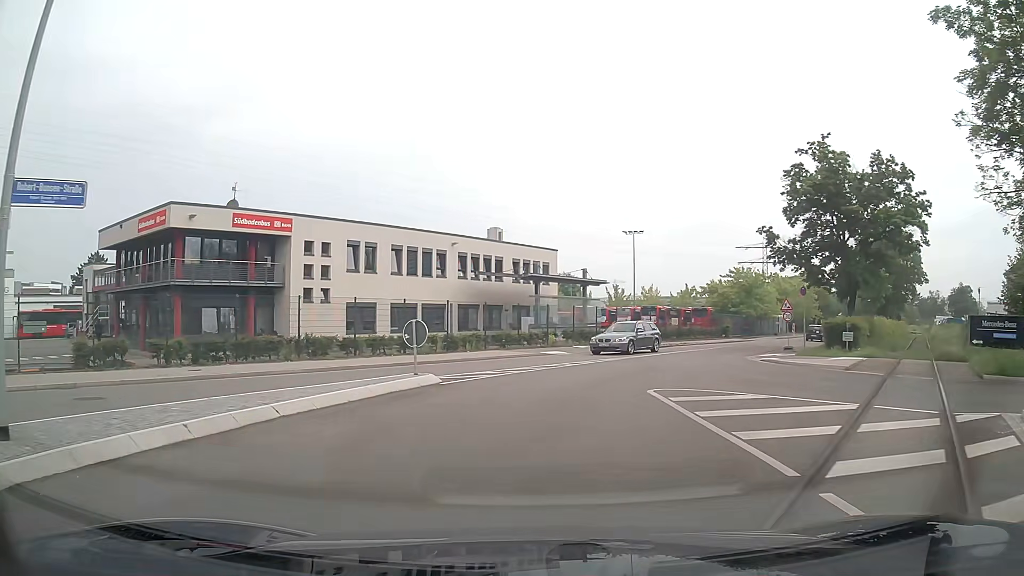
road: unclassified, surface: asphalt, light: Day
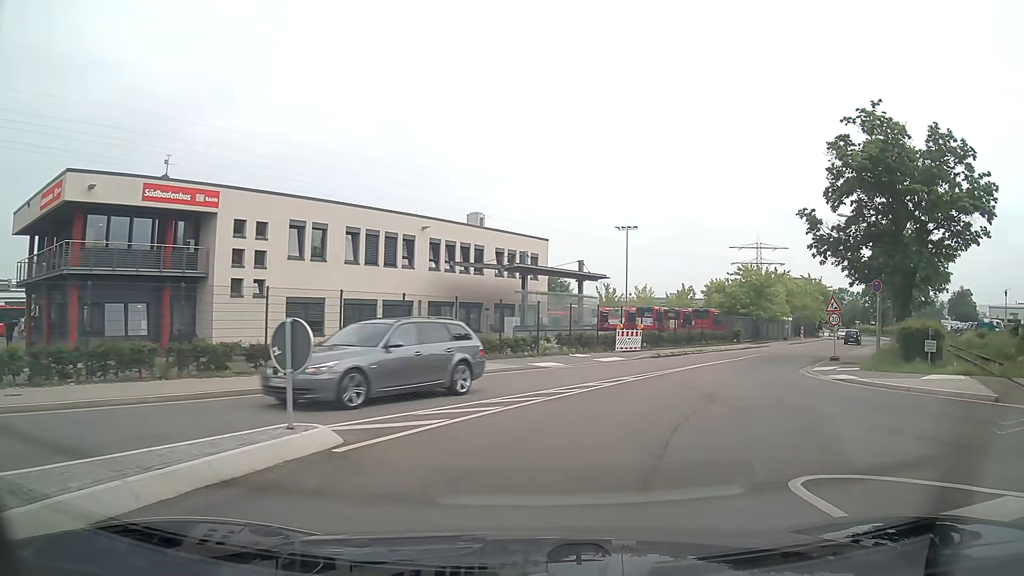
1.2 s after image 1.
(-0.1, +7.8) m; +1°
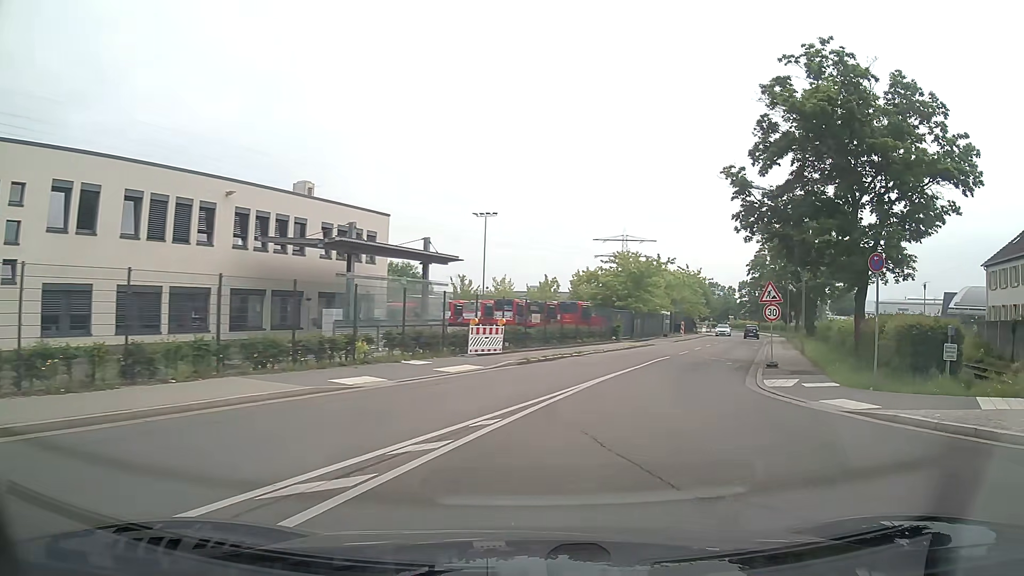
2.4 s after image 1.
(+0.9, +8.5) m; +12°
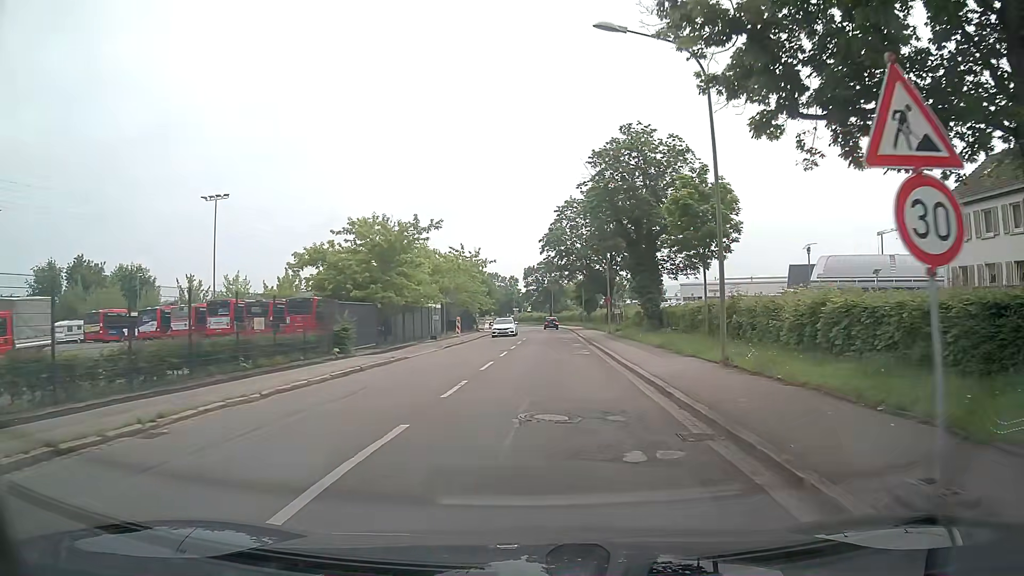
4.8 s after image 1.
(+3.9, +19.1) m; +19°
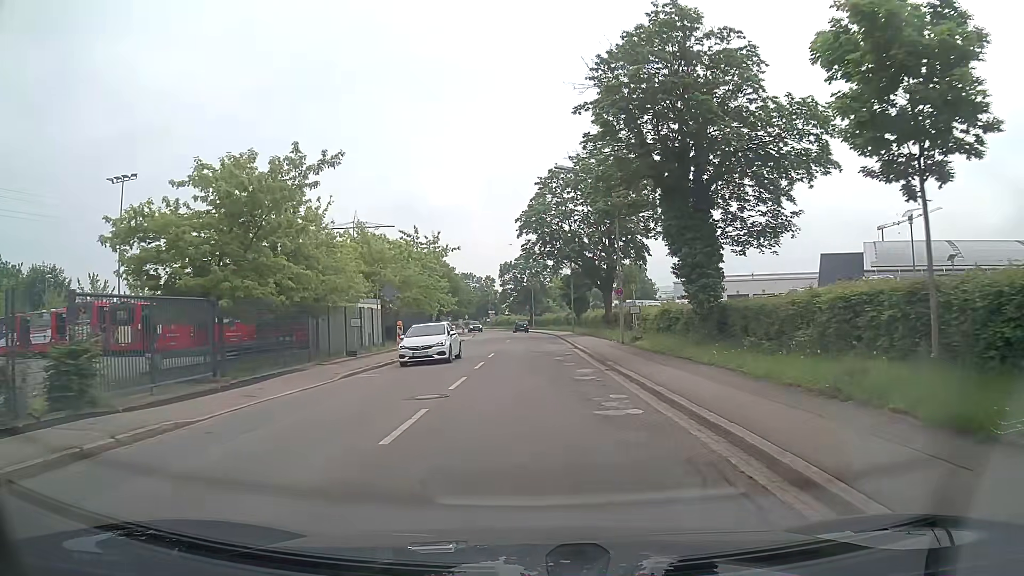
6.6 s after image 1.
(+0.2, +16.3) m; +2°
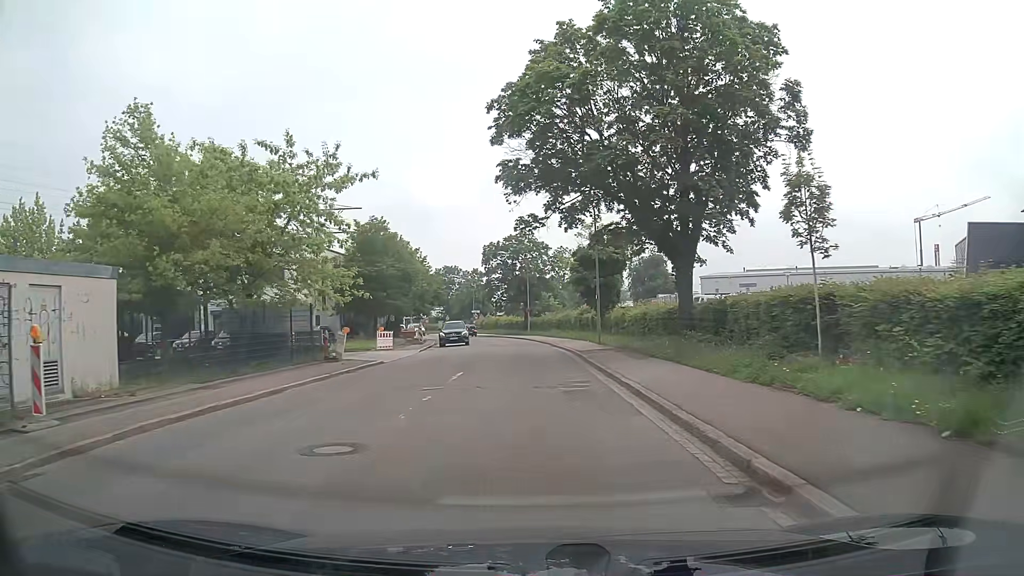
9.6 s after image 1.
(+0.1, +28.3) m; -1°
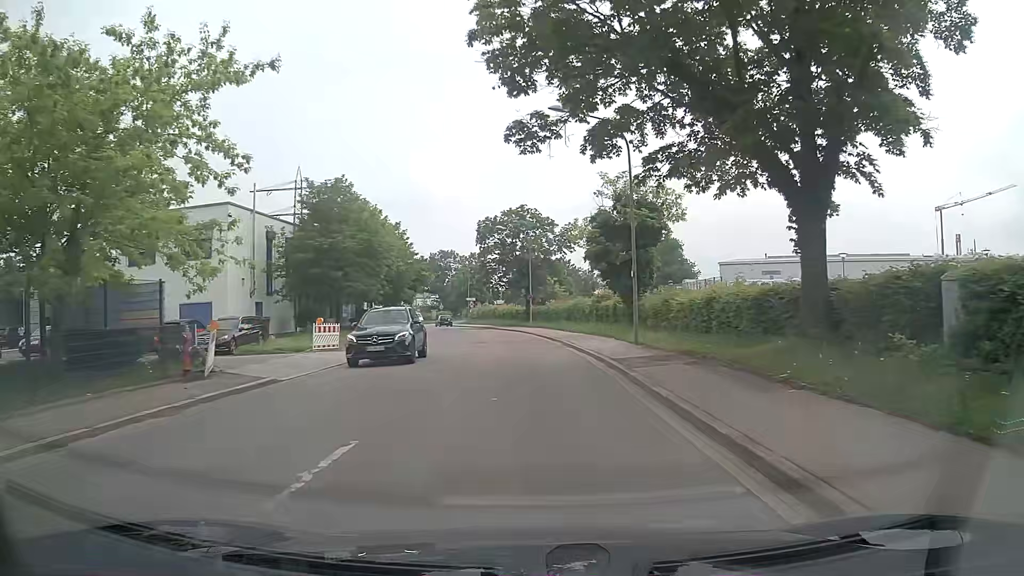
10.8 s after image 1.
(+0.1, +11.5) m; +1°
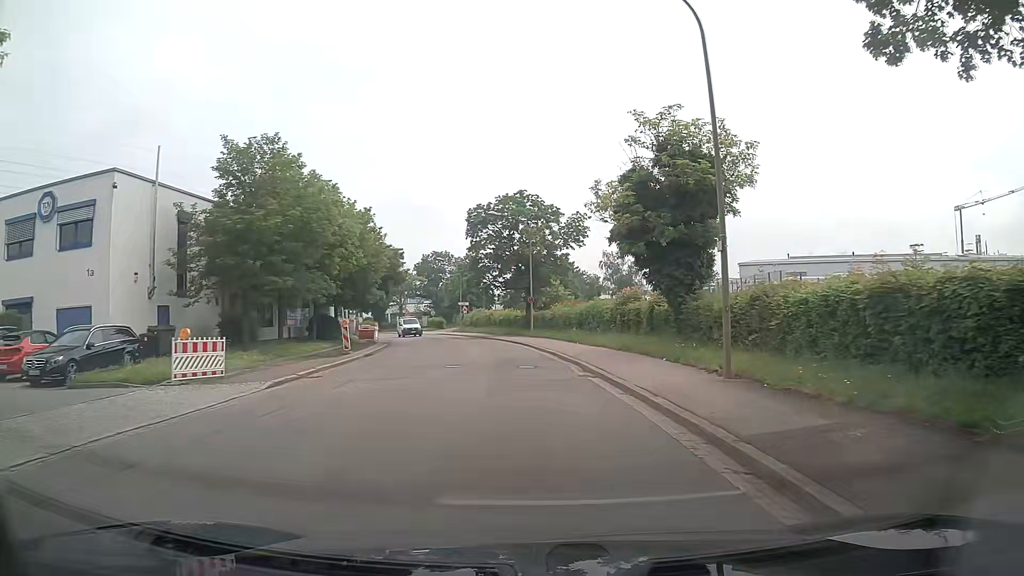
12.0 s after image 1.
(-0.1, +10.9) m; 0°
(0, +10) (0, +20) (-1, +30) (-3, +40) (-5, +50) (-7, +59) (-9, +69) (-13, +78) (-16, +88) (-20, +97) m
